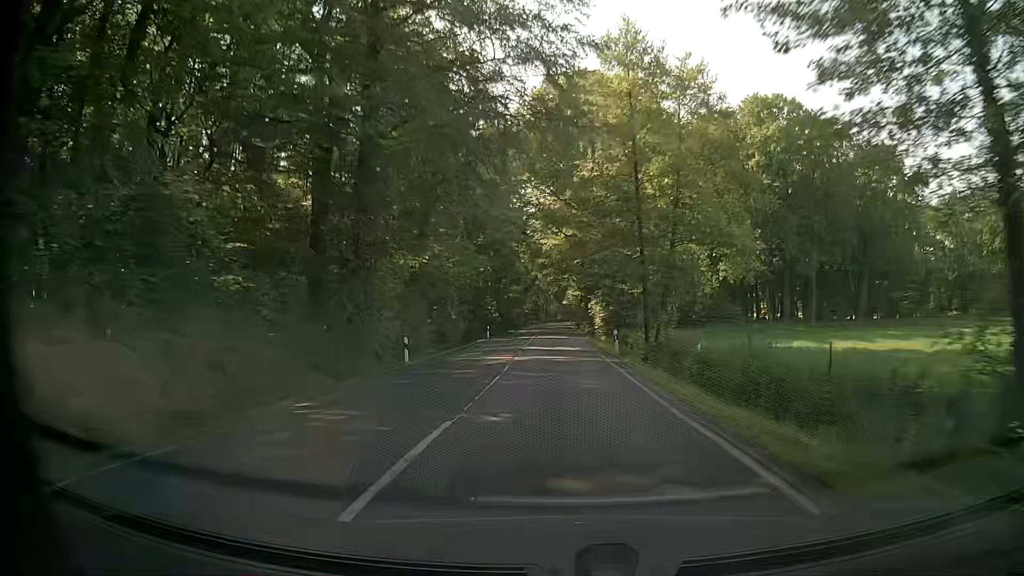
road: secondary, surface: asphalt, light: Day
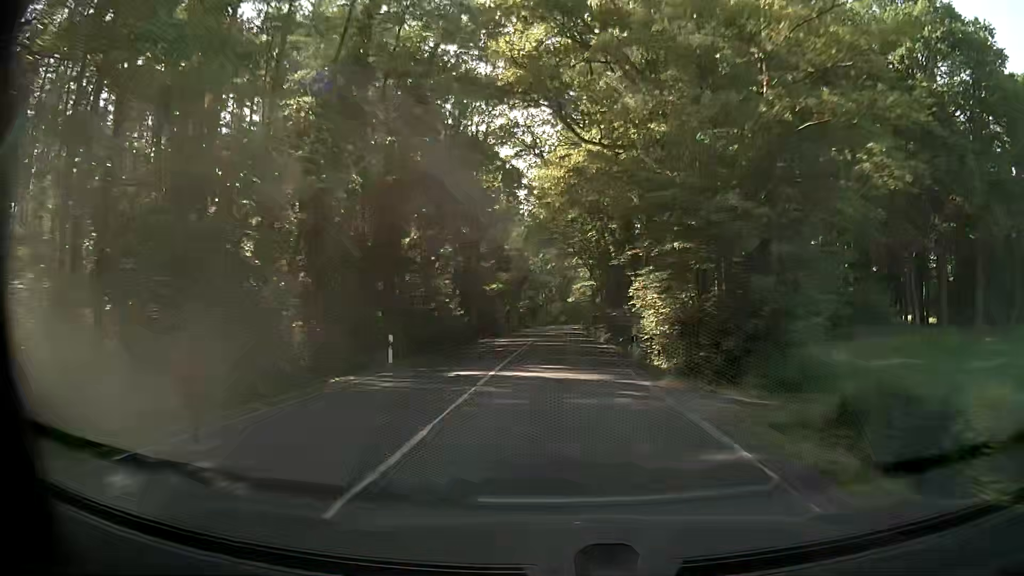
(+0.3, +34.6) m; +1°
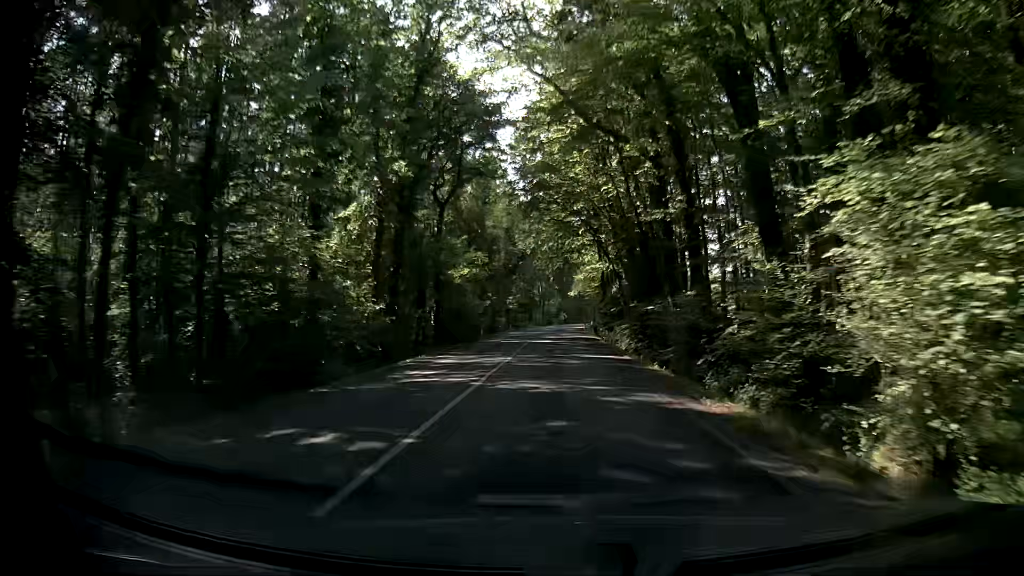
(-0.2, +23.7) m; 0°
(0, +10) (0, +20) (0, +30) (-1, +40) (-1, +50) (-1, +60) (-1, +70) (-1, +80) (-1, +90) (0, +100) m
